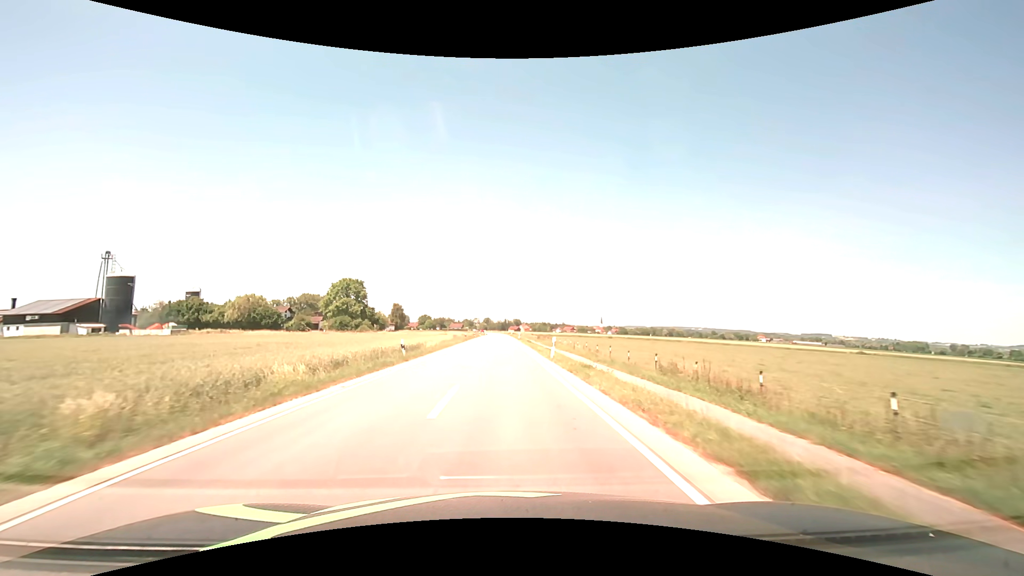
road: secondary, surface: asphalt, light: Day
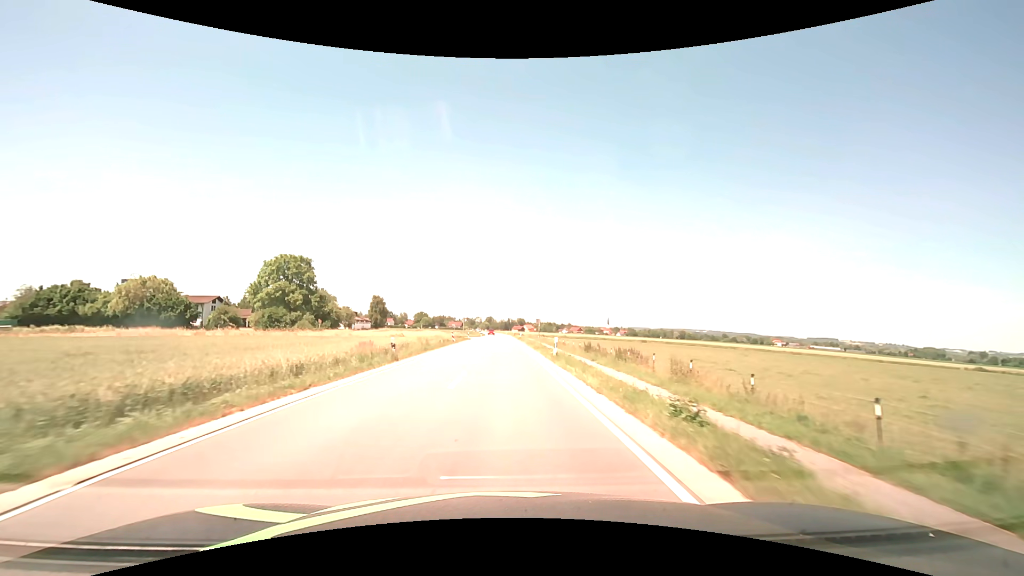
(-0.2, +44.3) m; 0°
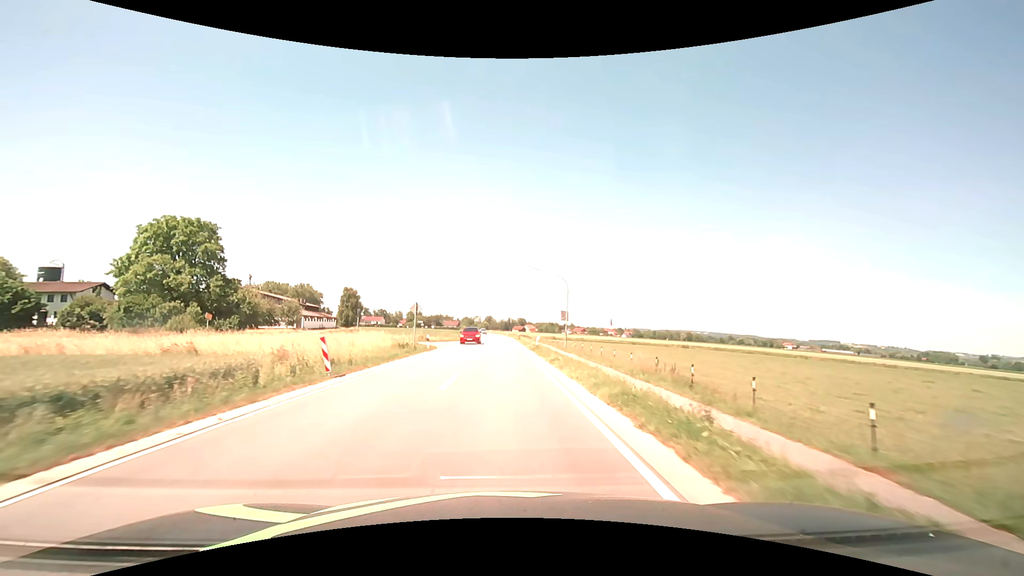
(0.0, +36.2) m; 0°
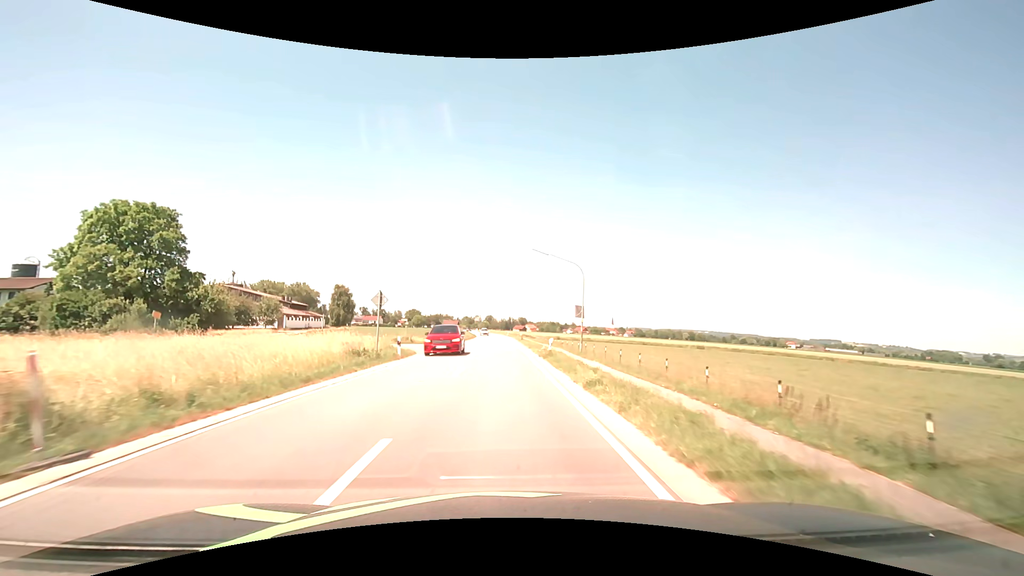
(0.0, +9.1) m; 0°
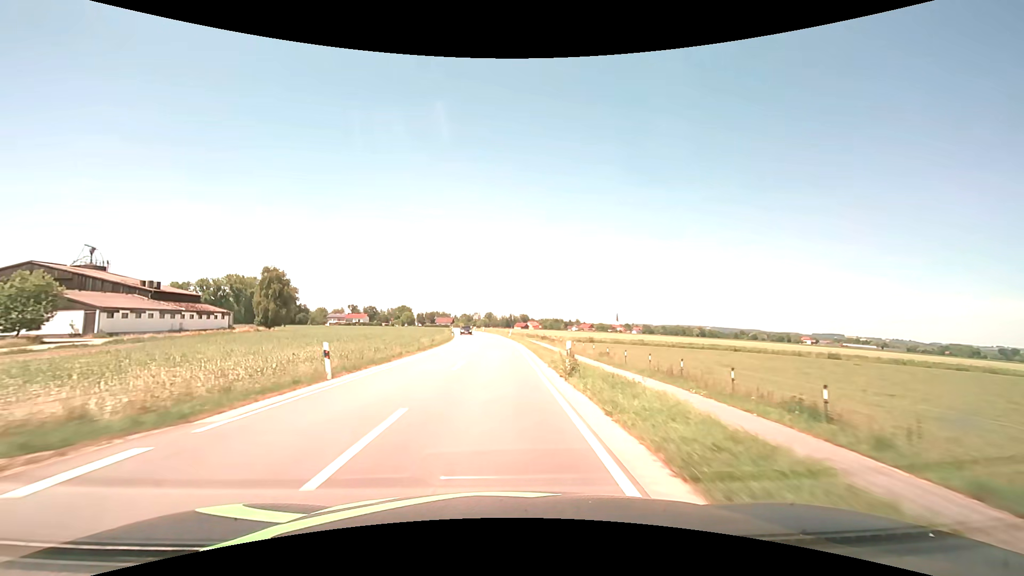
(0.0, +45.6) m; 0°
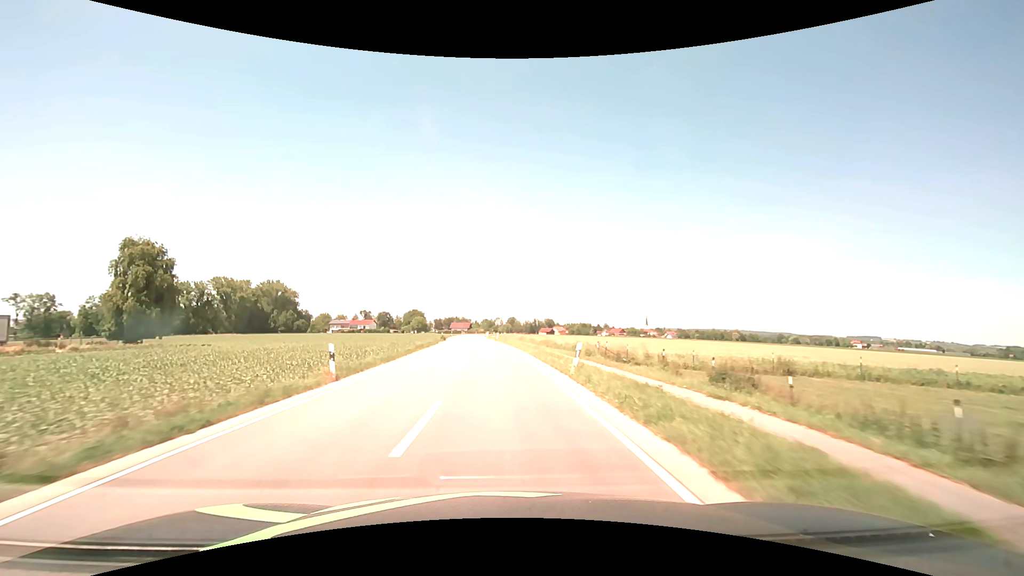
(-0.8, +47.1) m; -3°
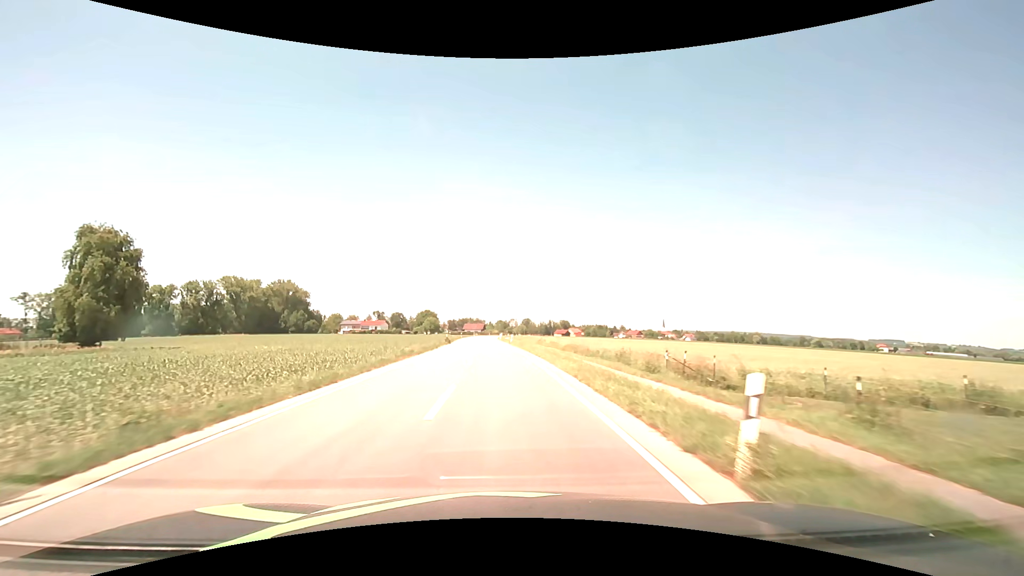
(-0.1, +10.0) m; -2°
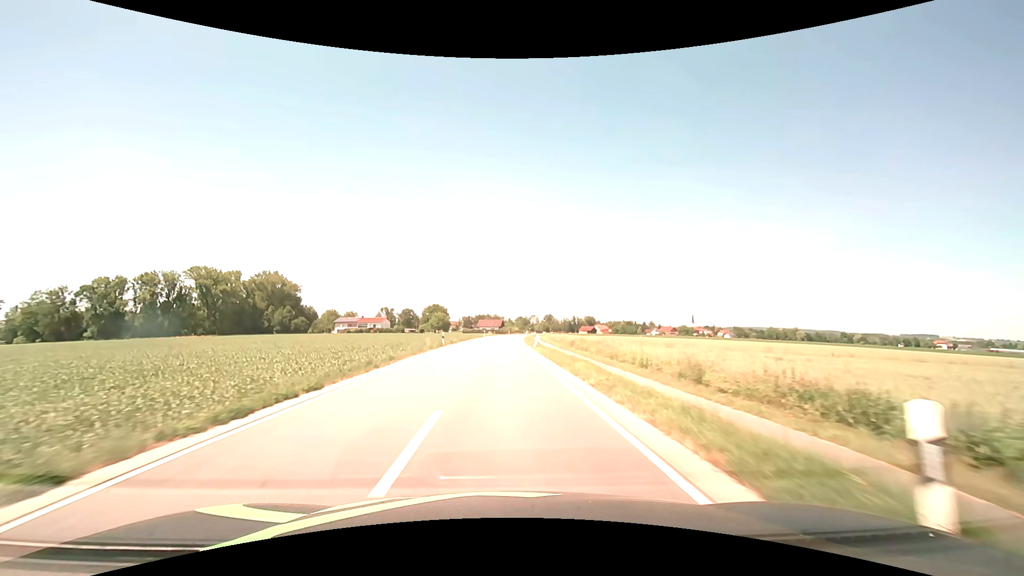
(-1.8, +51.4) m; -2°
(0, +10) (0, +20) (0, +30) (0, +40) (0, +50) (0, +60) (0, +70) (0, +80) (+1, +90) (+1, +100) m
